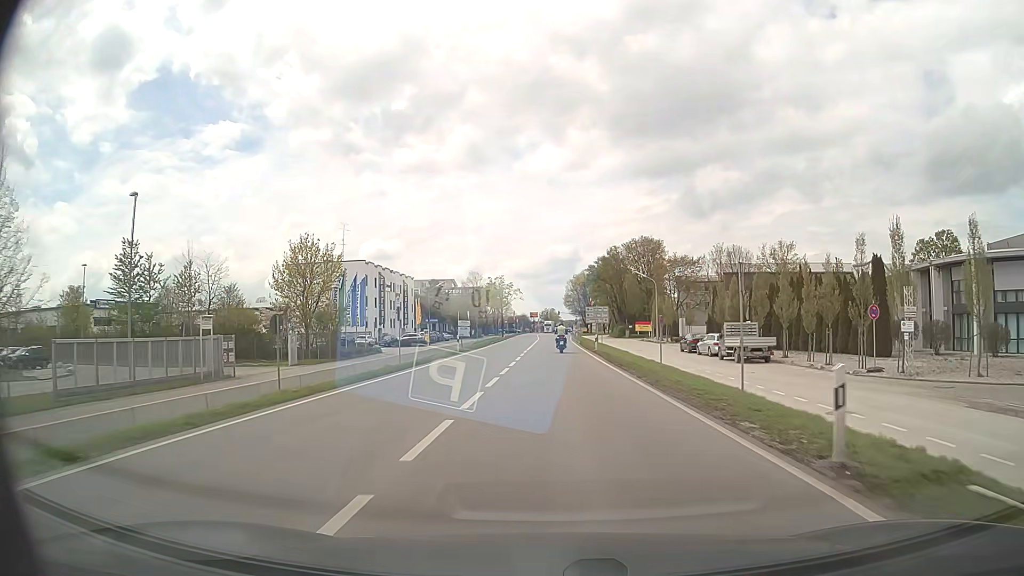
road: primary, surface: asphalt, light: Day
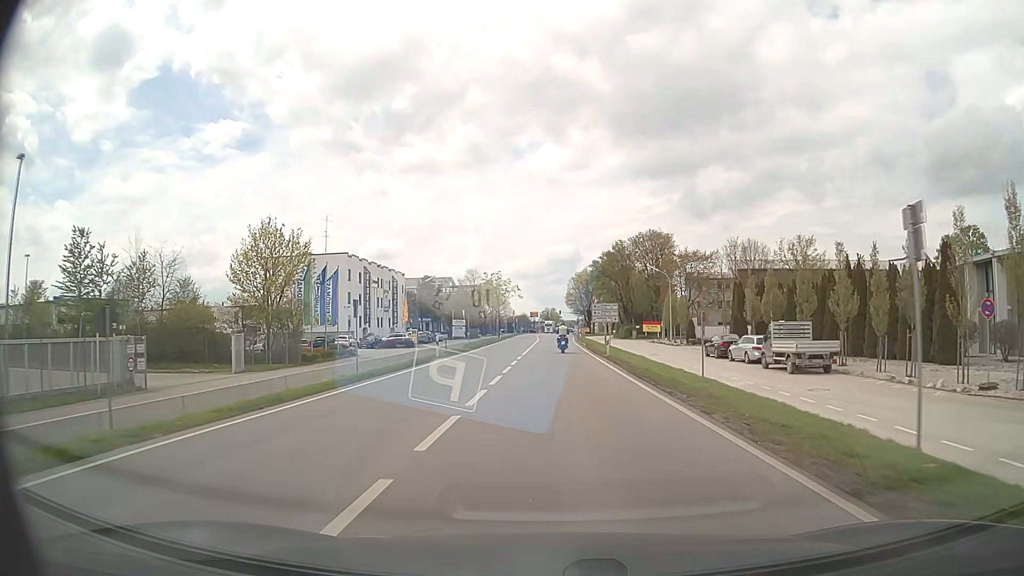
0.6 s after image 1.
(0.0, +8.4) m; 0°
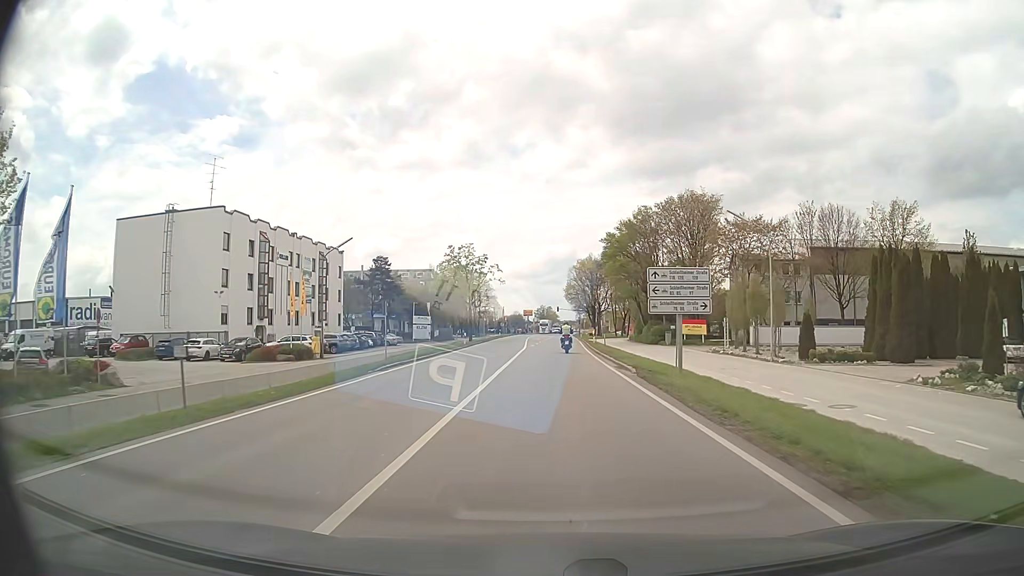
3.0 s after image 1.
(+0.1, +32.6) m; 0°
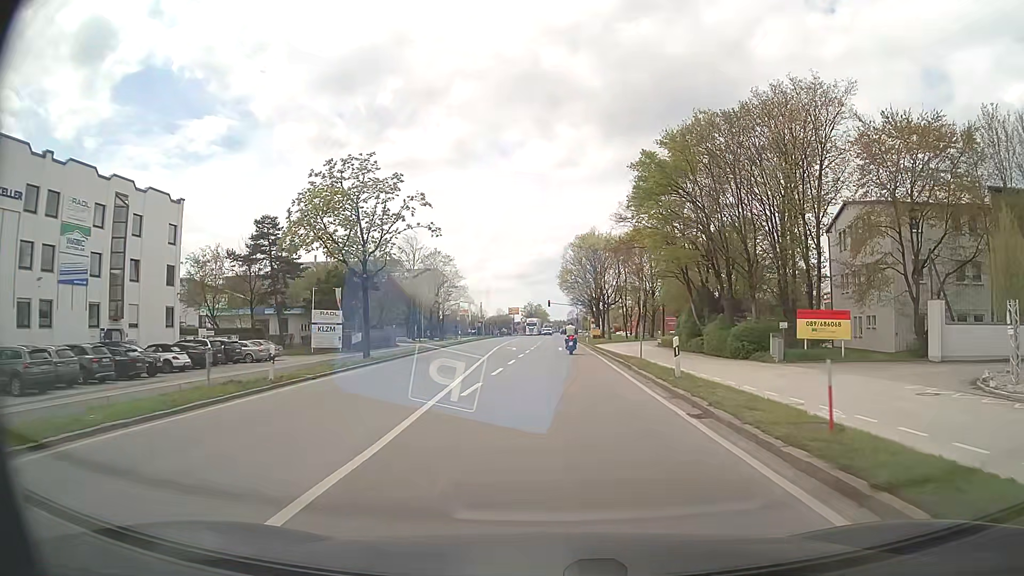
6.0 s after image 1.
(+0.2, +36.5) m; +1°
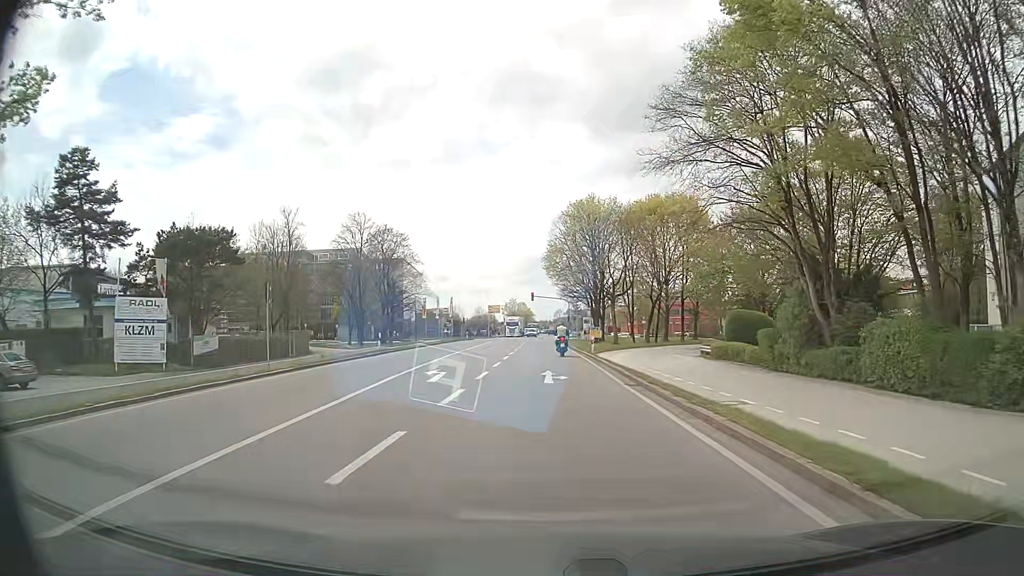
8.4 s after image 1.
(+0.3, +25.8) m; +1°
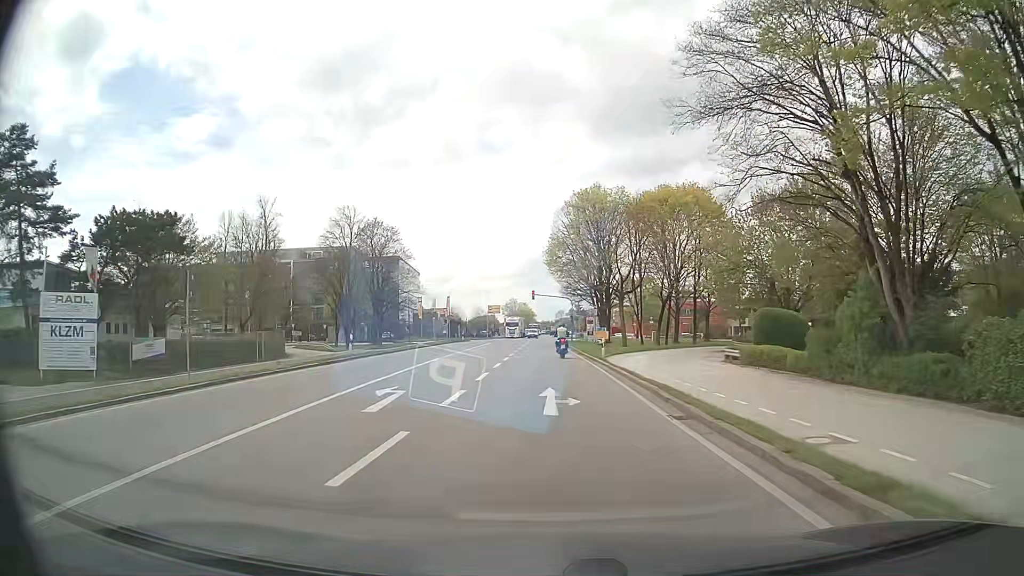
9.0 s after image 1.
(0.0, +6.0) m; 0°
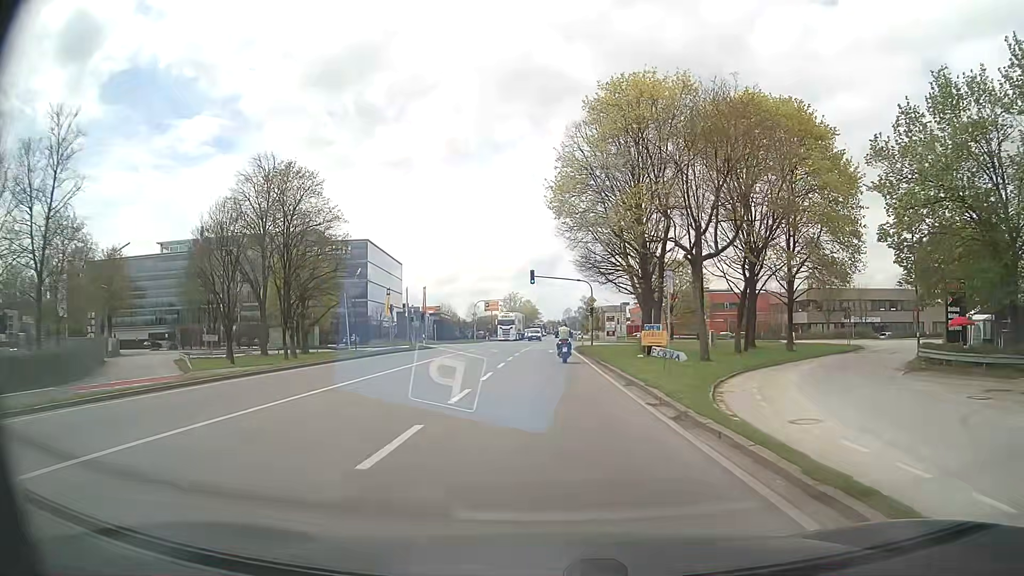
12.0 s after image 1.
(0.0, +29.3) m; 0°
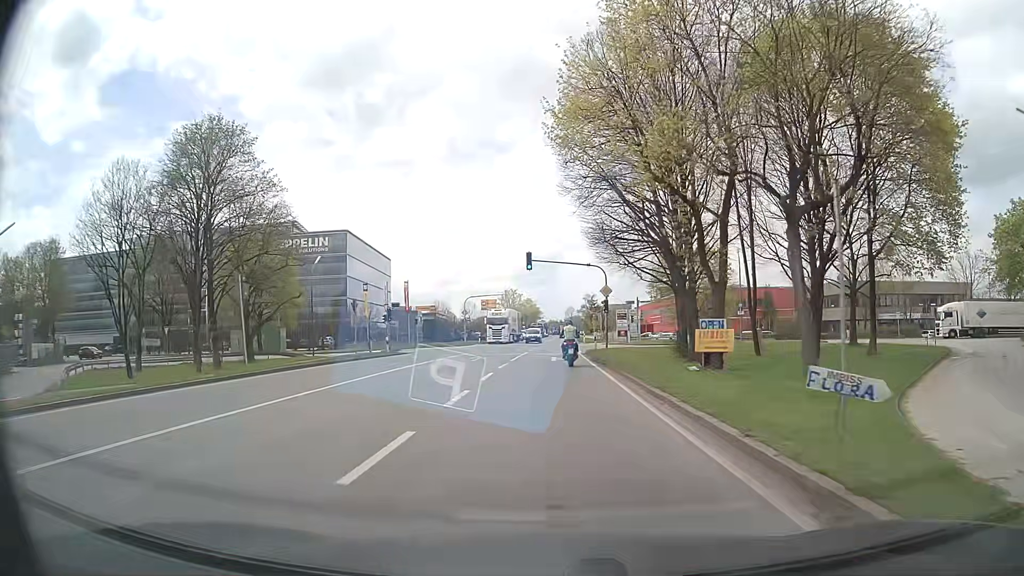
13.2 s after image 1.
(-0.1, +12.8) m; -1°
(0, +10) (0, +20) (0, +30) (0, +40) (0, +50) (+1, +60) (+1, +70) (+1, +80) (+1, +90) (+2, +100) m
